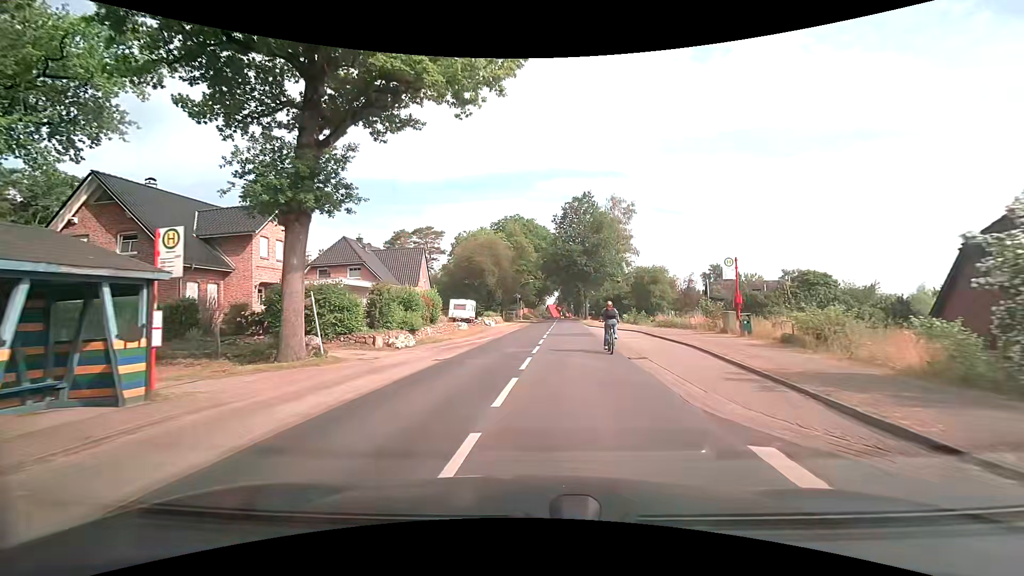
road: secondary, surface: asphalt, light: Day
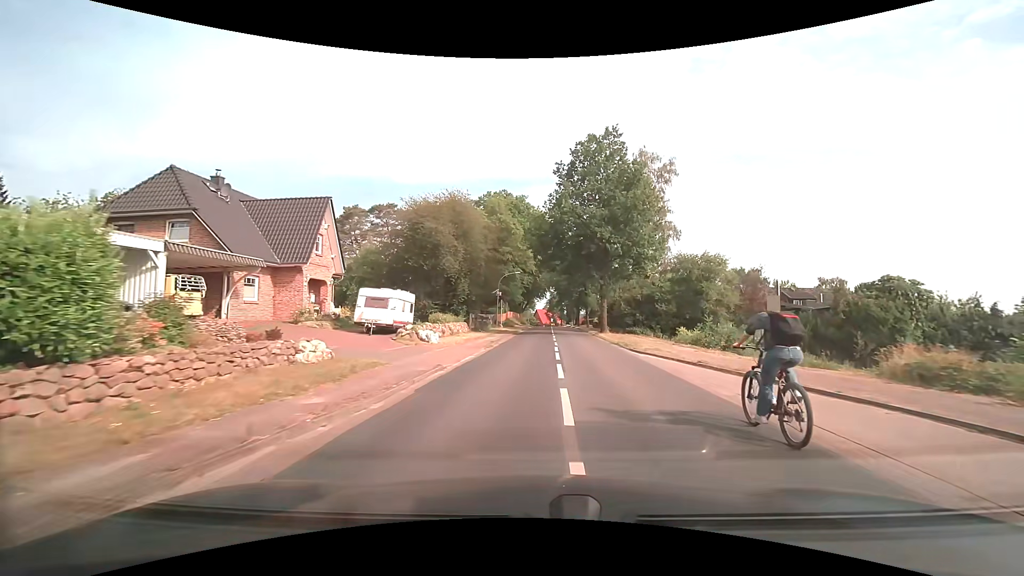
(-0.1, +23.8) m; +1°
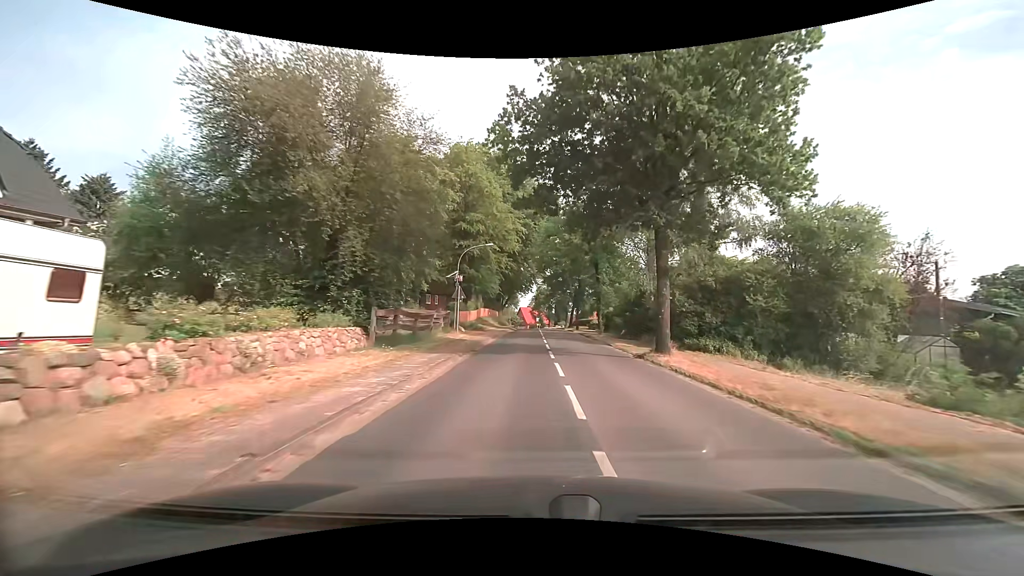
(+0.3, +21.2) m; +2°
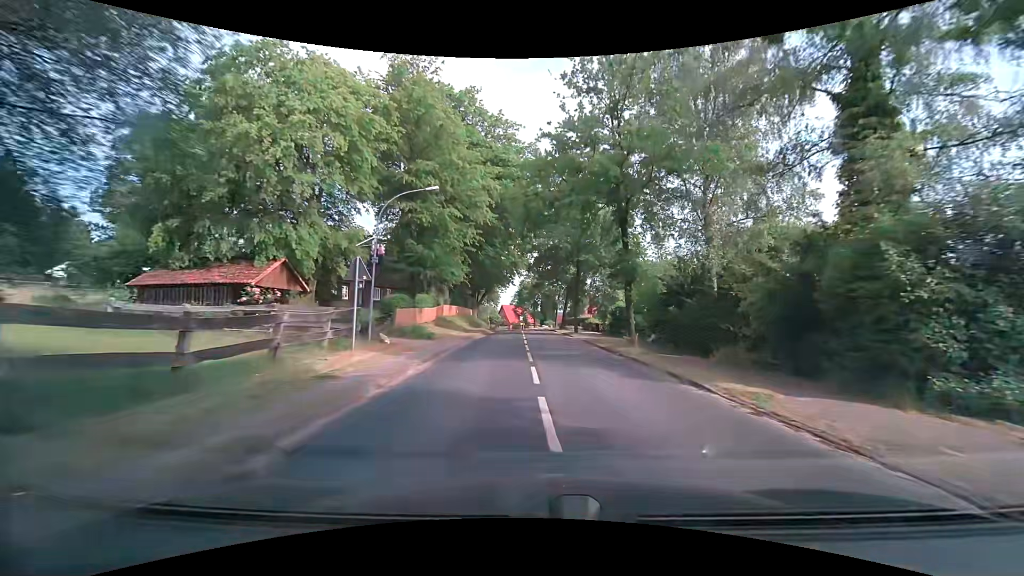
(+0.2, +15.4) m; +2°
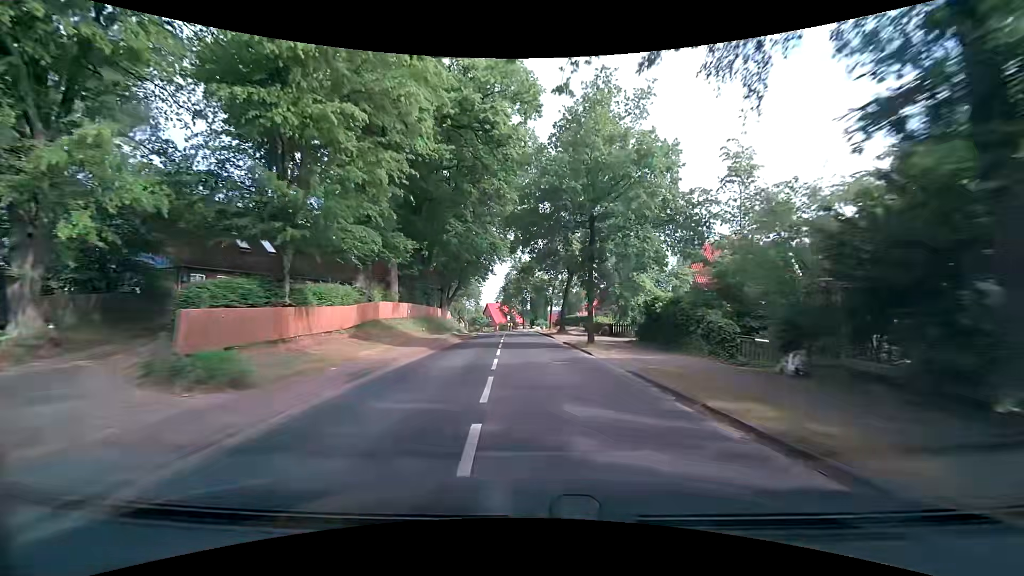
(+0.3, +15.7) m; +2°
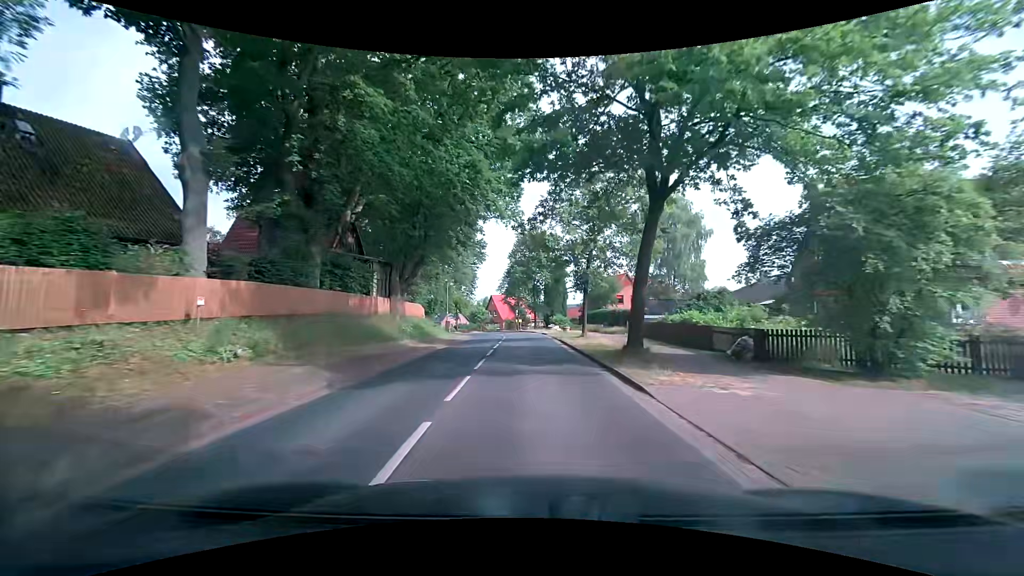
(-0.3, +22.8) m; -2°
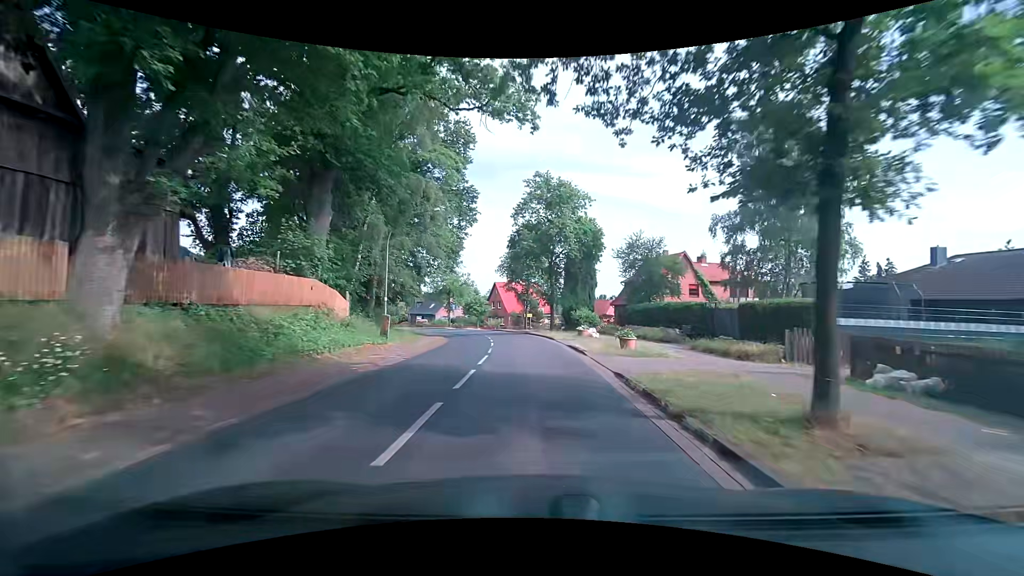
(-0.1, +21.4) m; -1°
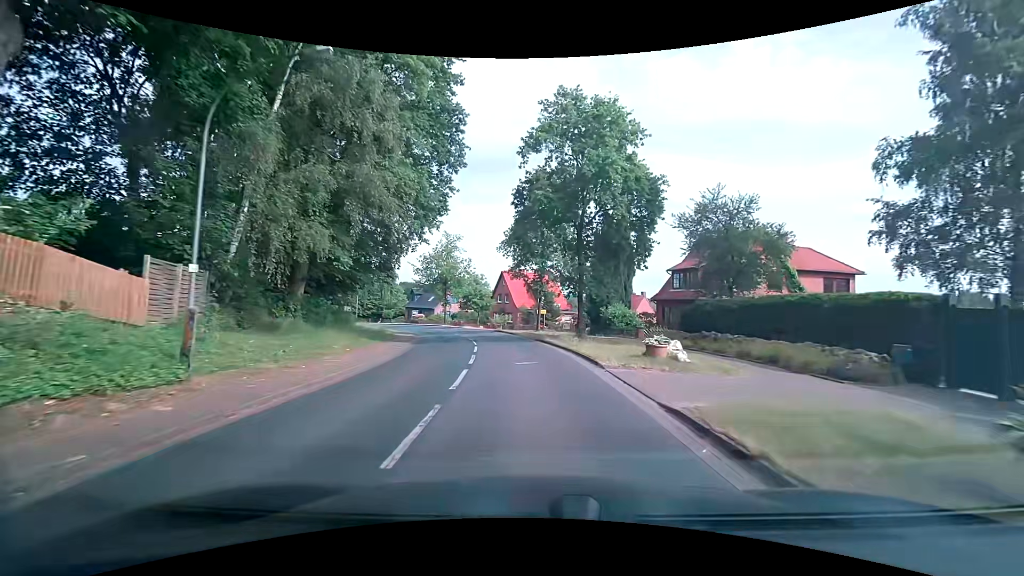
(-0.1, +13.8) m; -1°
(0, +10) (-1, +20) (-2, +30) (-5, +40) (-8, +49) (-12, +58) (-16, +67) (-21, +76) (-27, +84) (-33, +92) m
